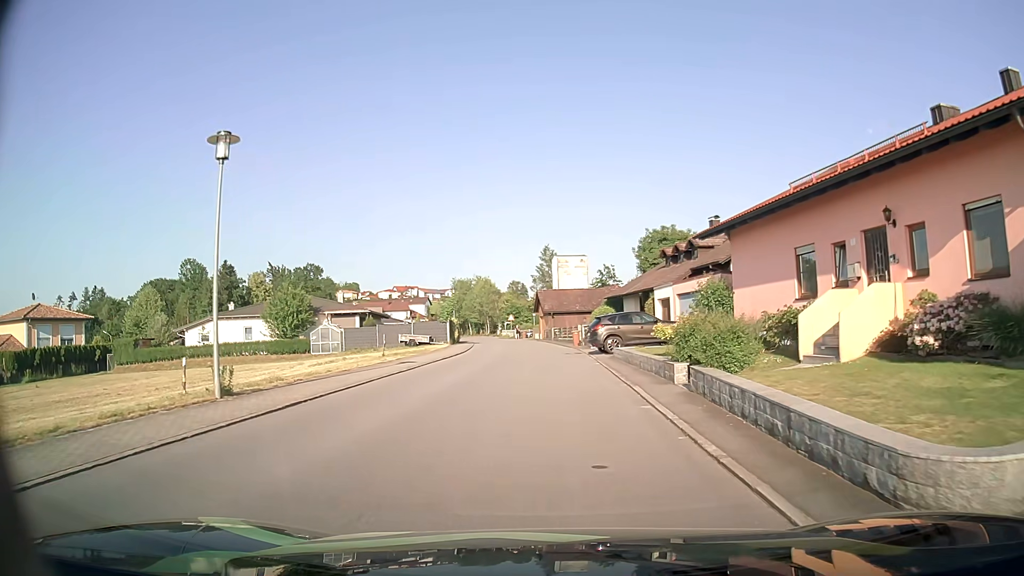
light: Day
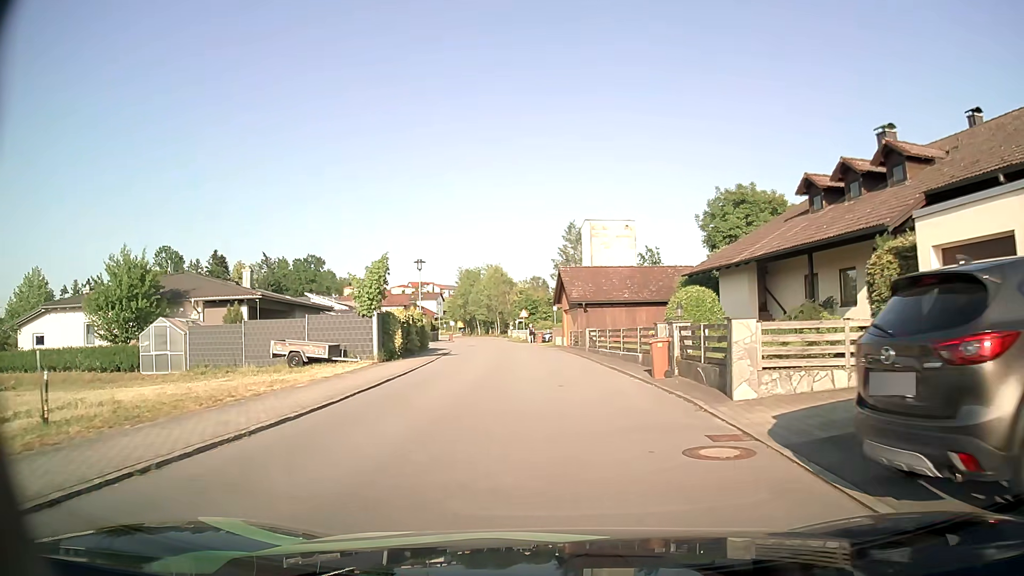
(-0.3, +24.8) m; -2°
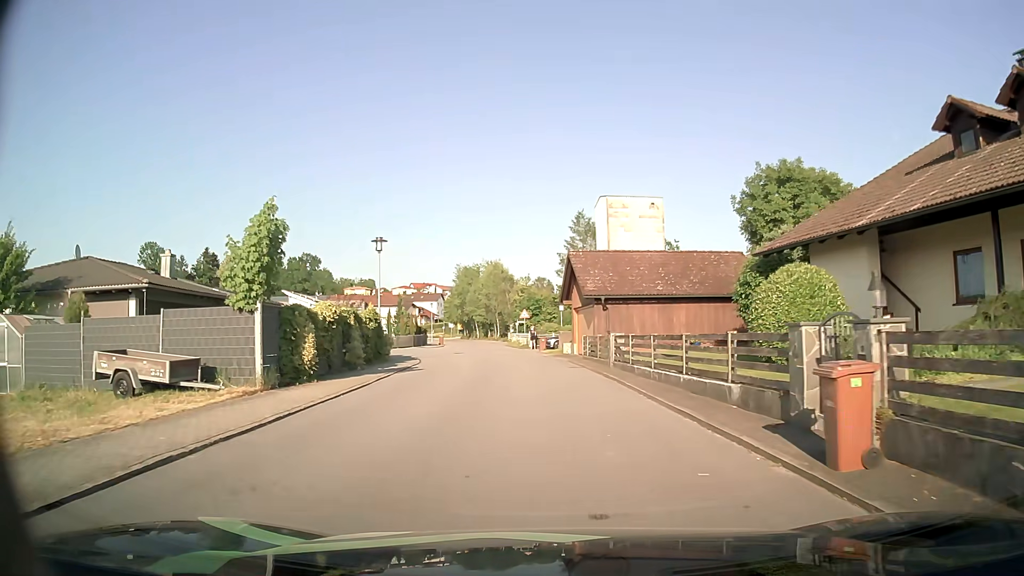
(0.0, +10.0) m; 0°
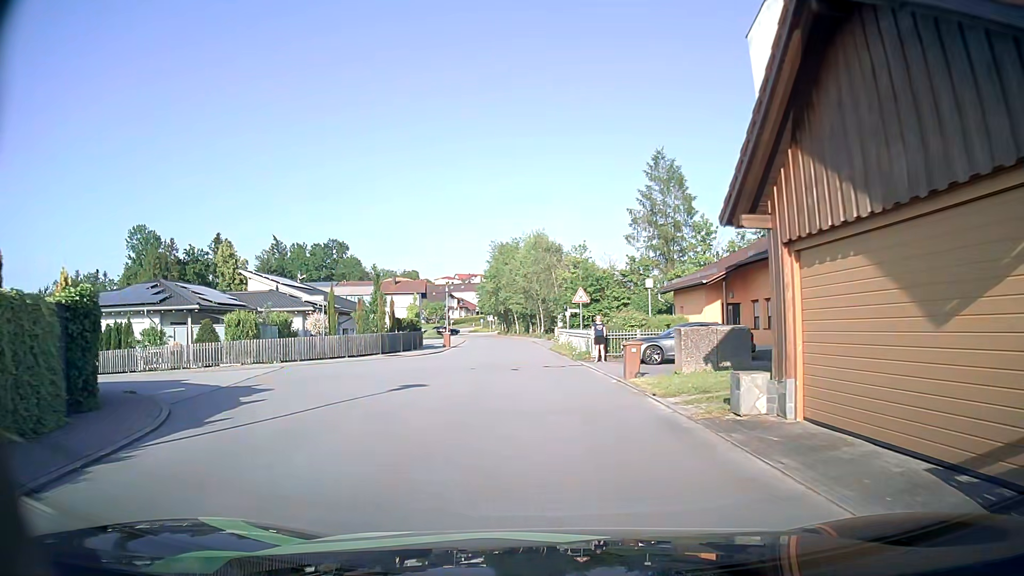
(-1.1, +24.9) m; -5°
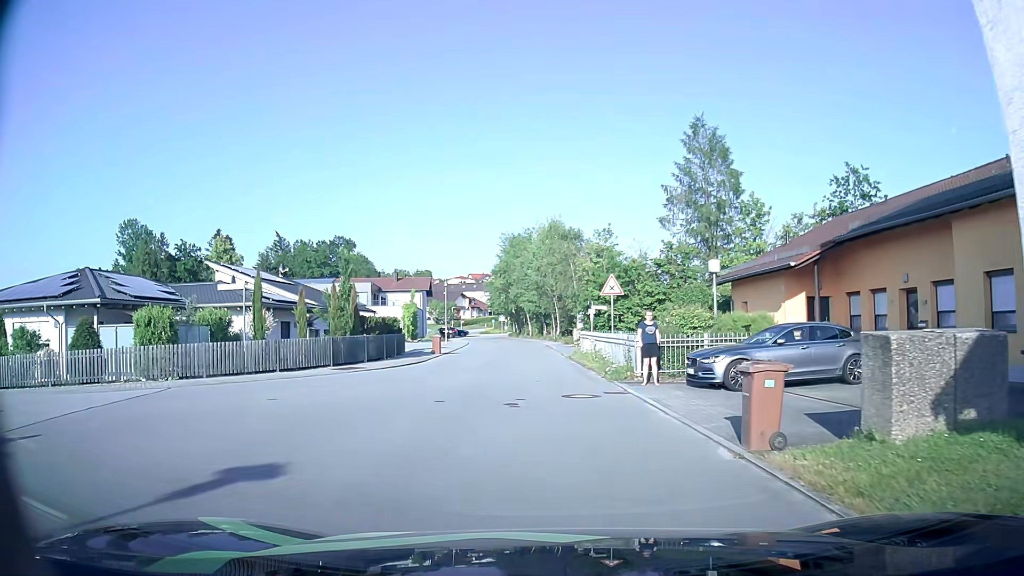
(-0.1, +9.1) m; -1°
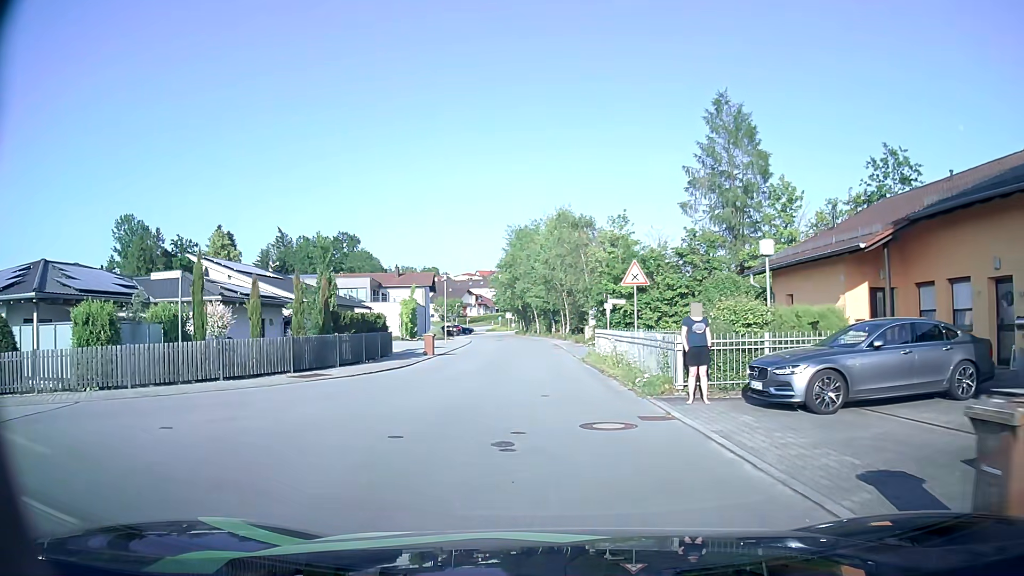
(0.0, +4.3) m; -1°
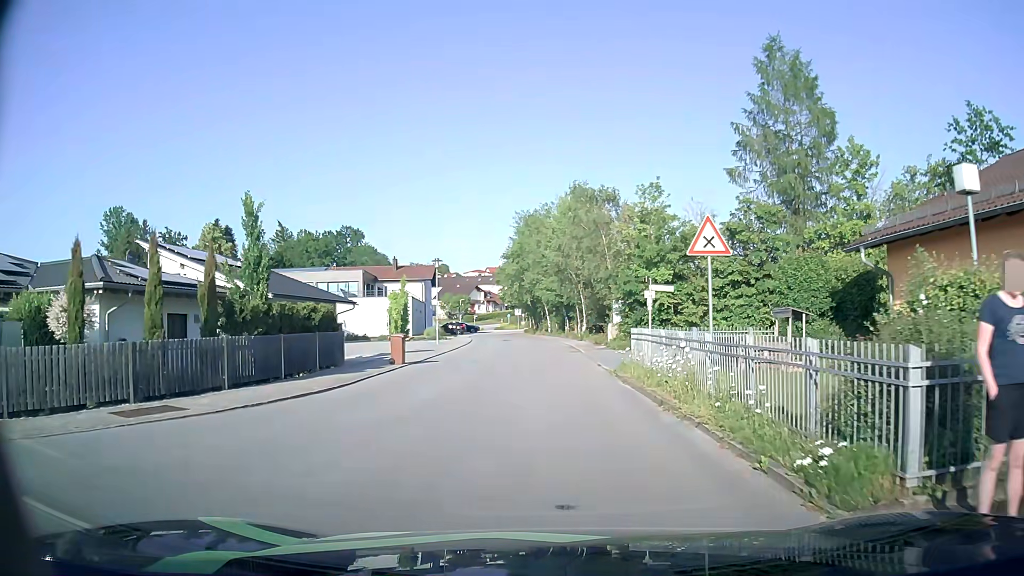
(-0.1, +8.1) m; -1°
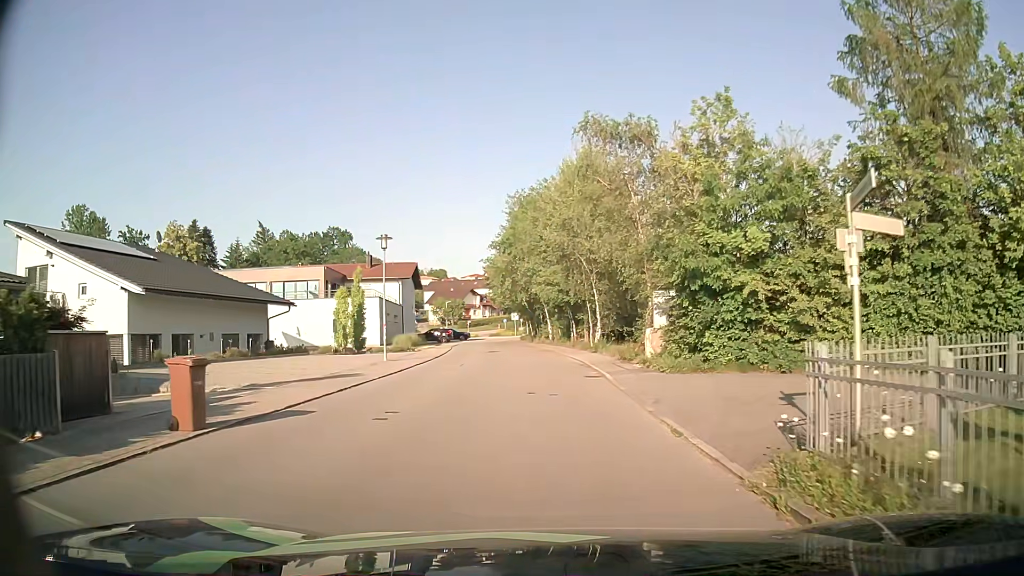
(0.0, +12.9) m; 0°
(0, +10) (0, +20) (-1, +30) (-2, +40) (-3, +50) (-4, +60) (-6, +70) (-5, +80) (-3, +89) (0, +99) m
